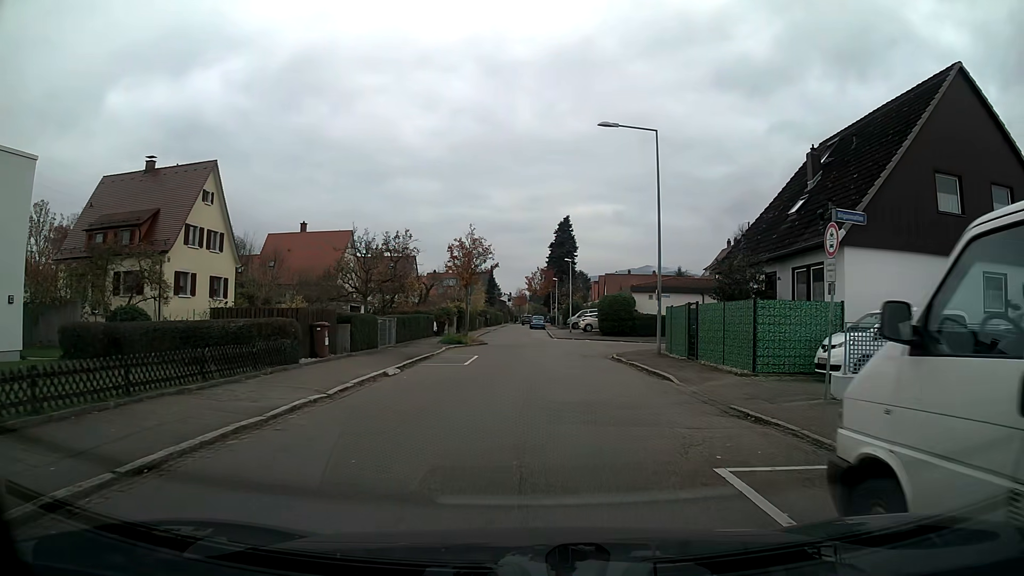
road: residential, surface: asphalt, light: Day
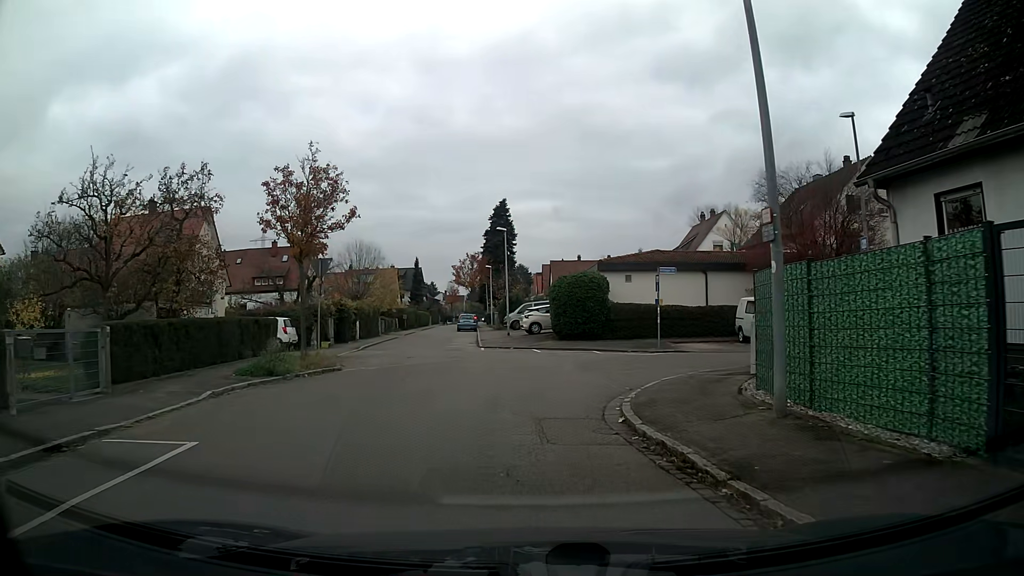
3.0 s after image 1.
(+1.0, +18.2) m; +4°
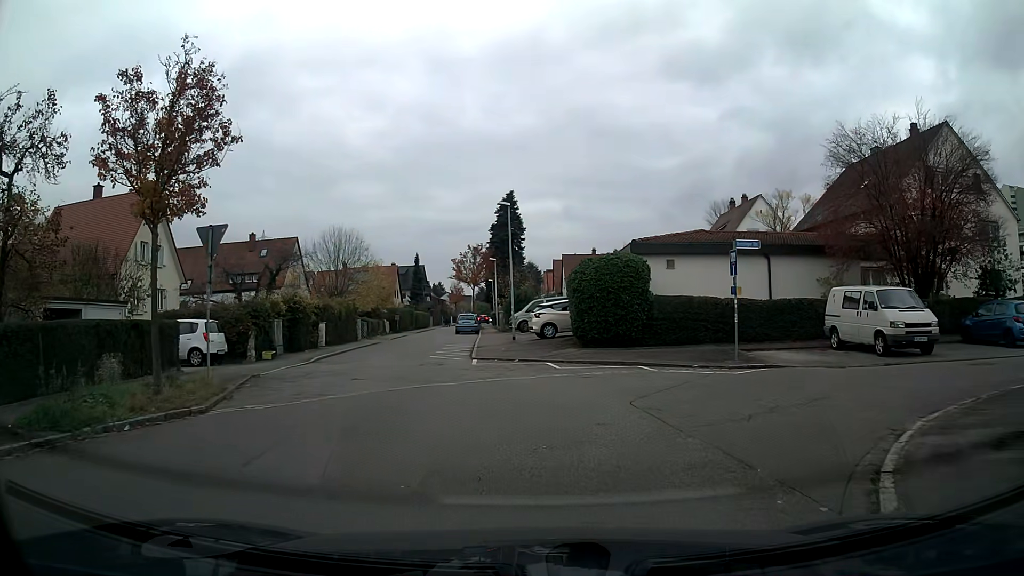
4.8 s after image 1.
(0.0, +8.4) m; -1°
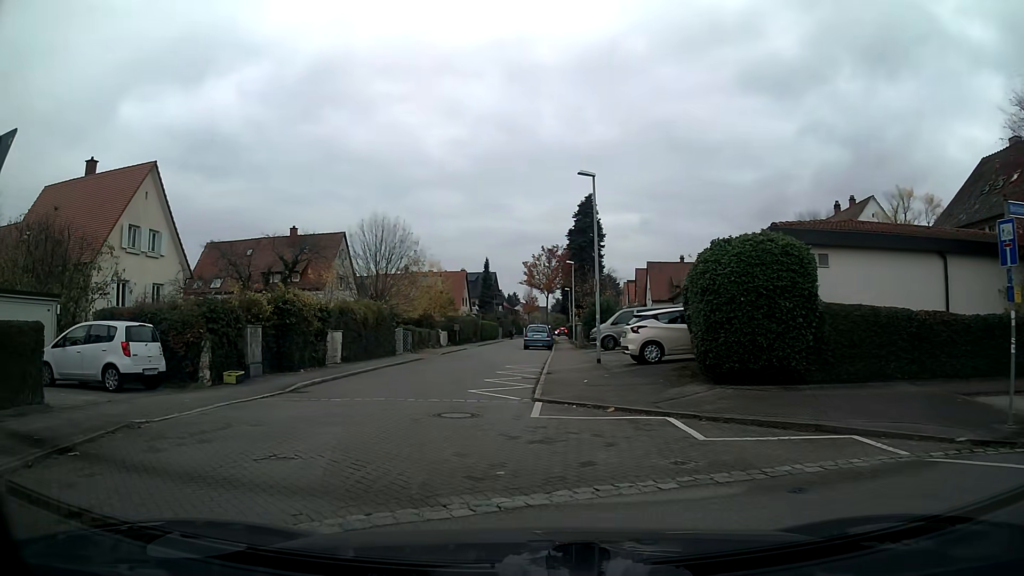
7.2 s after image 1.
(-0.4, +8.6) m; -8°
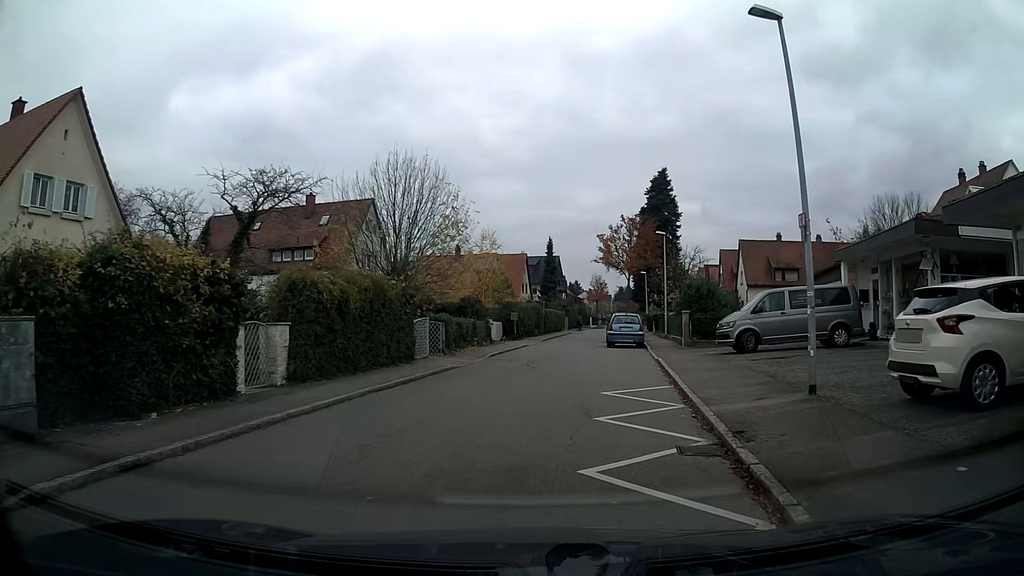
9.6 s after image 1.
(-0.7, +11.8) m; -3°
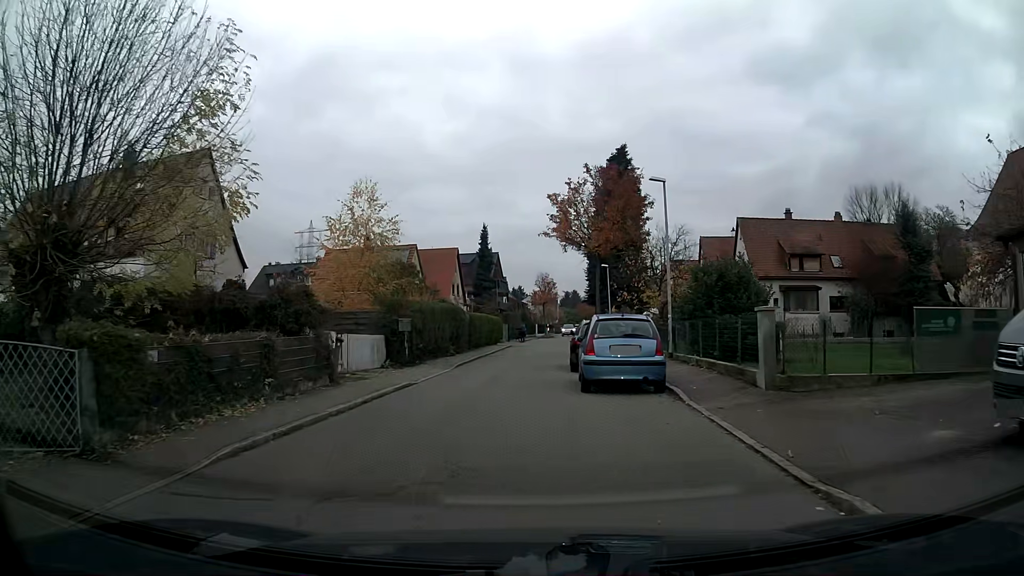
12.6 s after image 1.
(+0.9, +16.7) m; +3°
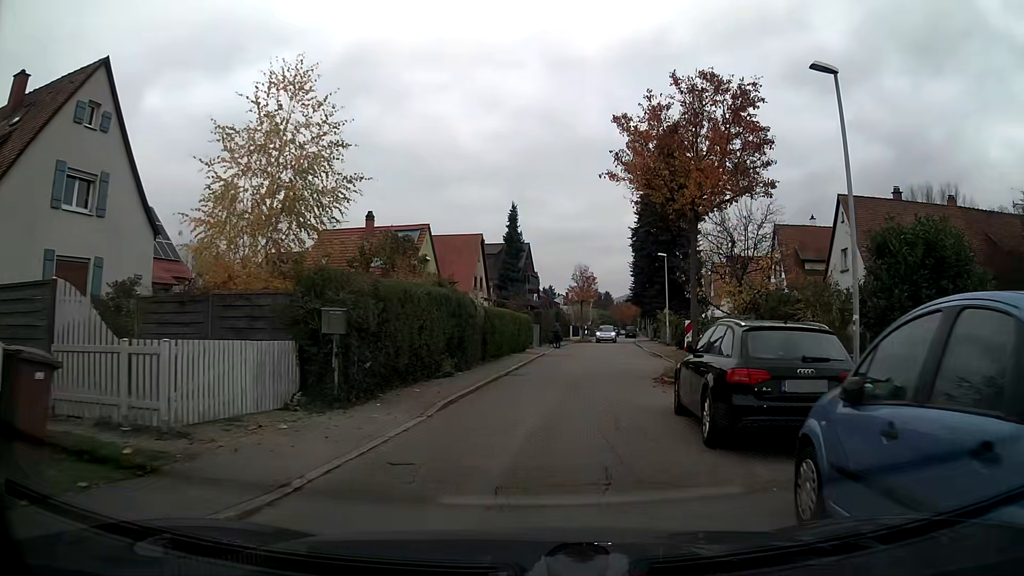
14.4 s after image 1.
(-0.2, +11.4) m; 0°
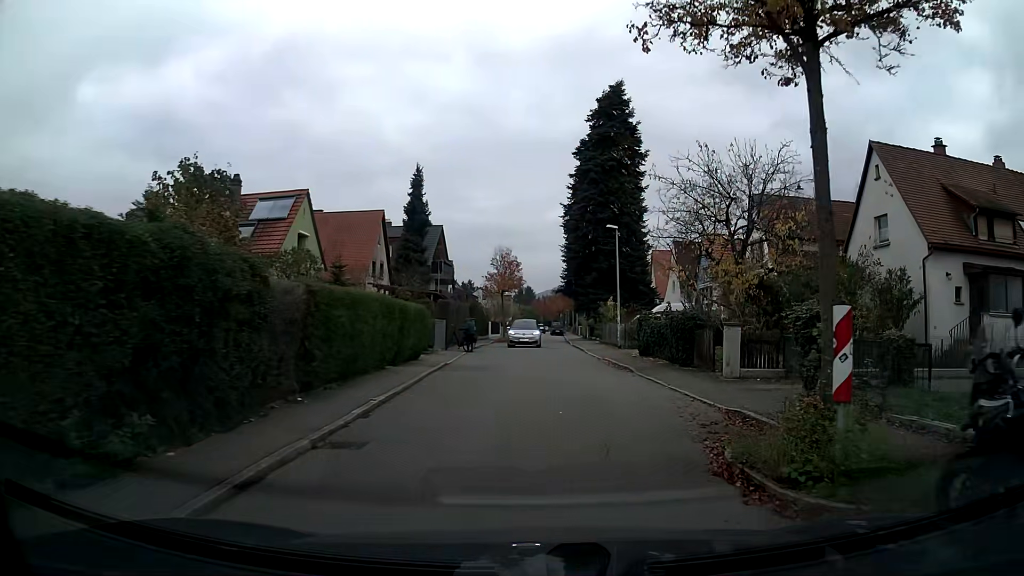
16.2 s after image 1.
(+0.7, +11.5) m; +8°
(+1, +10) (+1, +20) (0, +30) (0, +40) (0, +50) (0, +60) (0, +70) (0, +80) (-1, +90) (-2, +100) m
